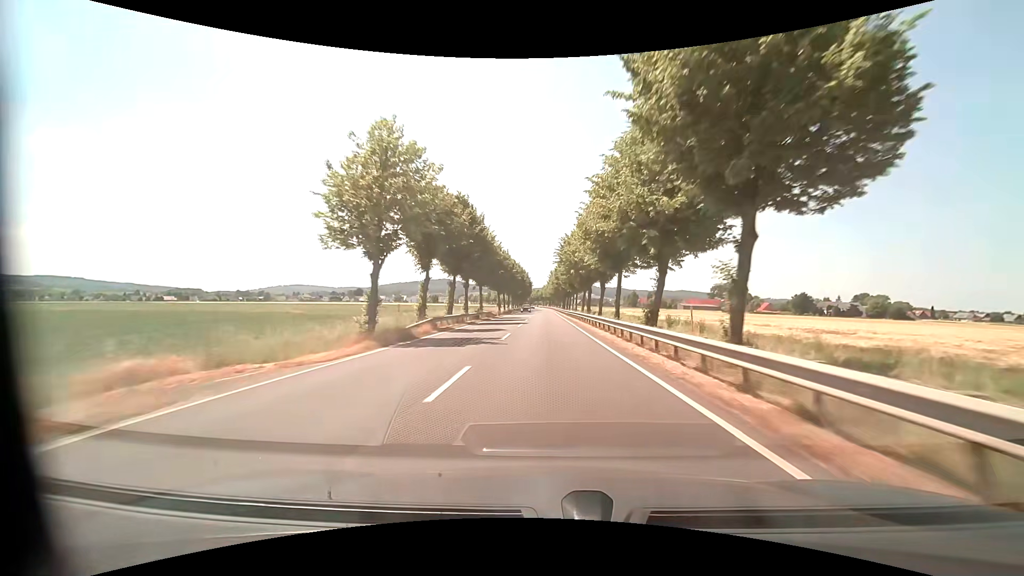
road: primary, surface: asphalt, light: Day
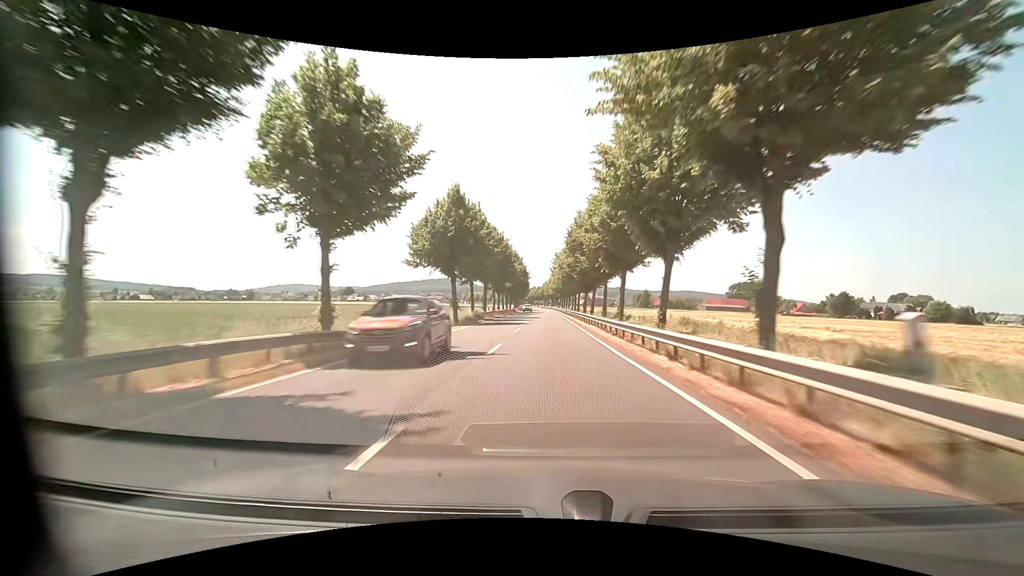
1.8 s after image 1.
(0.0, +41.8) m; 0°
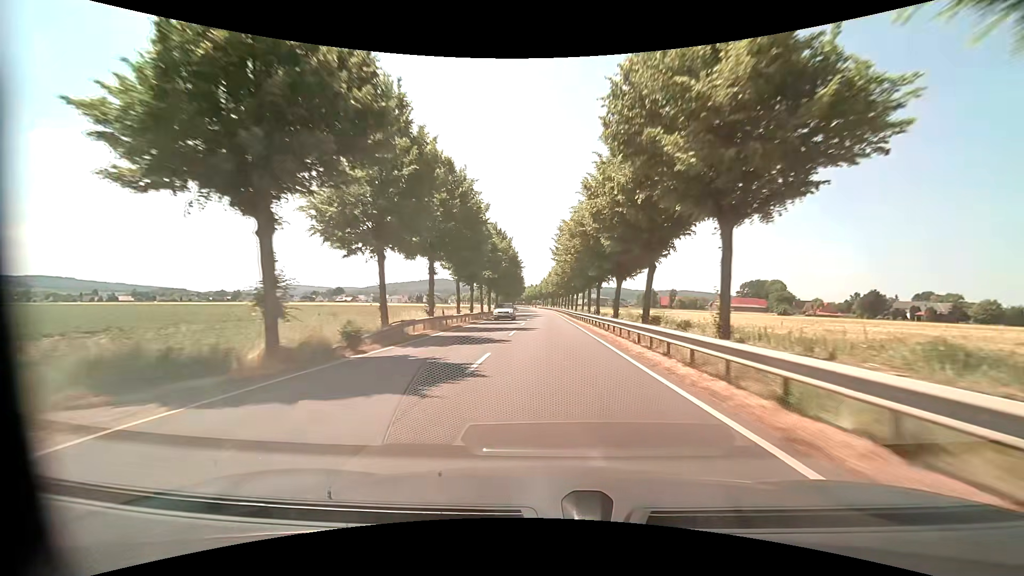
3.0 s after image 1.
(-0.1, +27.5) m; 0°
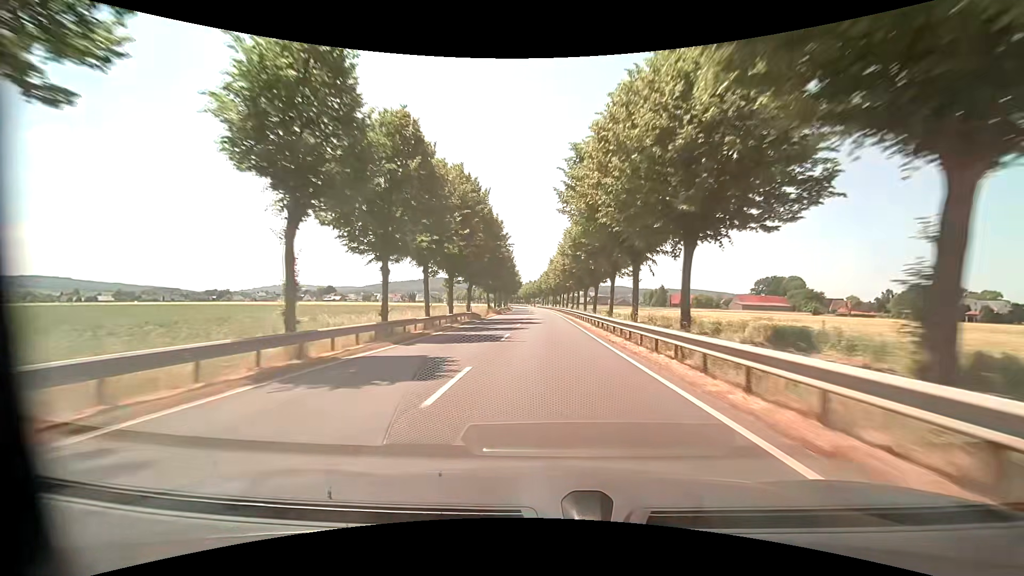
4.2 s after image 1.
(+0.2, +27.1) m; +1°
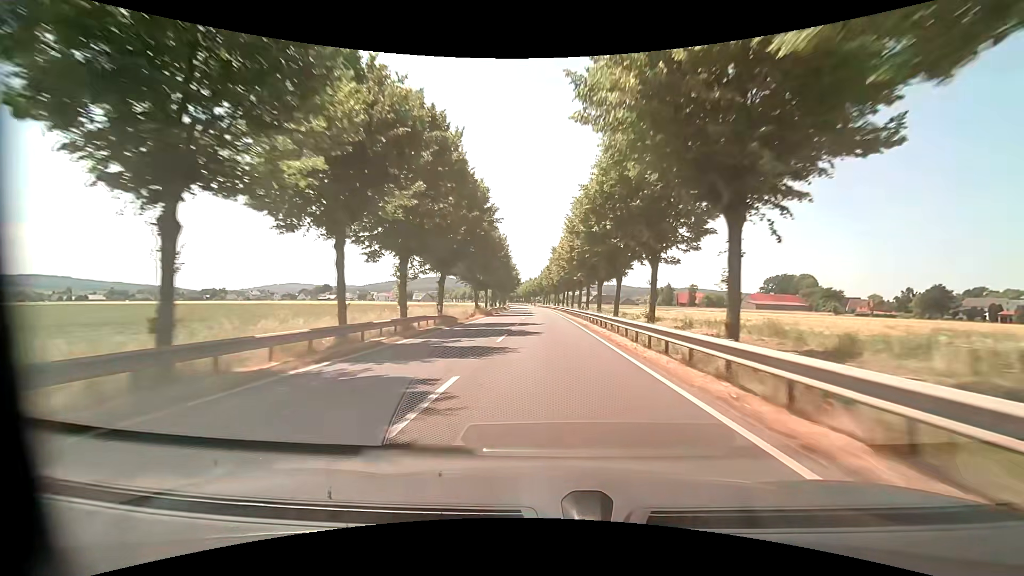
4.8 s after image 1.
(-0.1, +13.3) m; -1°
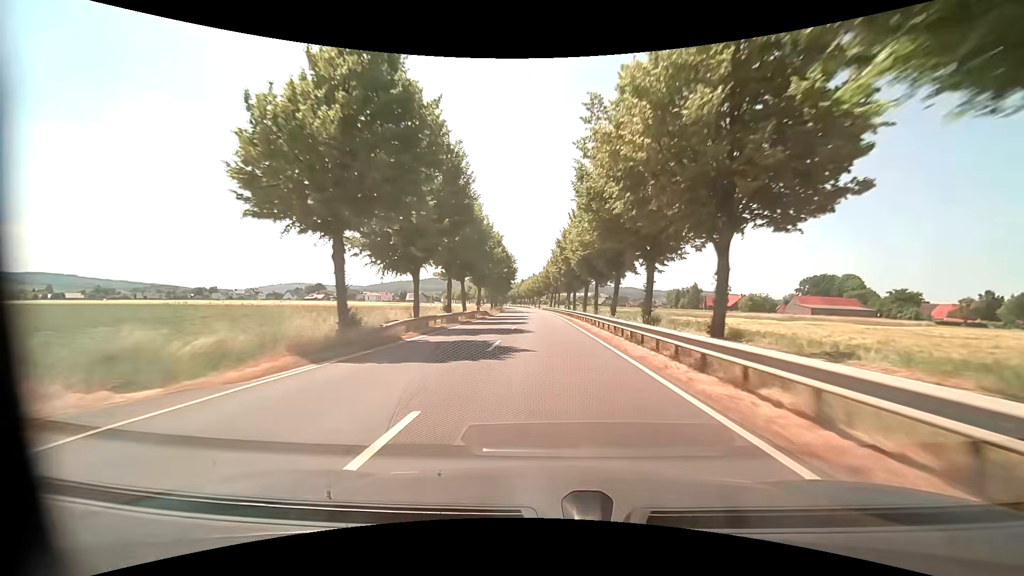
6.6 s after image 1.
(-0.1, +38.4) m; 0°
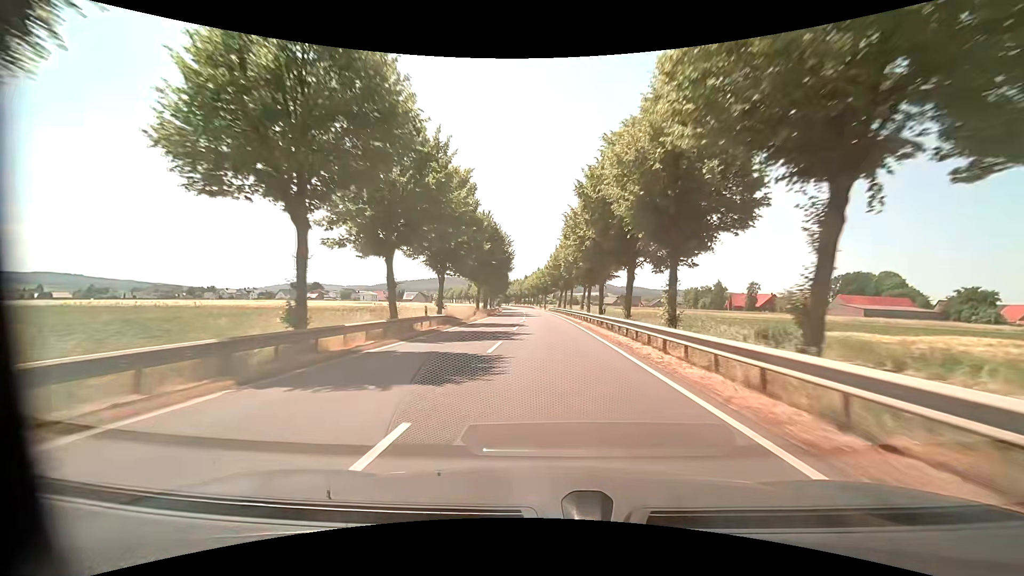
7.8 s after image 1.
(-0.2, +24.2) m; -2°
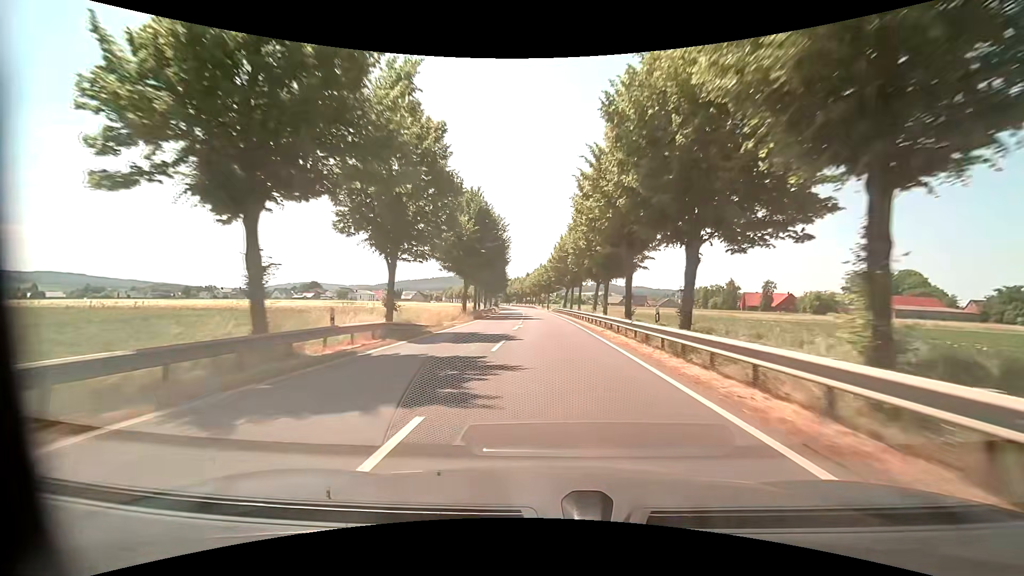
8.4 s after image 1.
(+0.1, +11.5) m; +1°
(0, +10) (0, +20) (0, +30) (-1, +40) (-1, +50) (-2, +60) (-2, +70) (-3, +80) (-3, +90) (-4, +100) m
